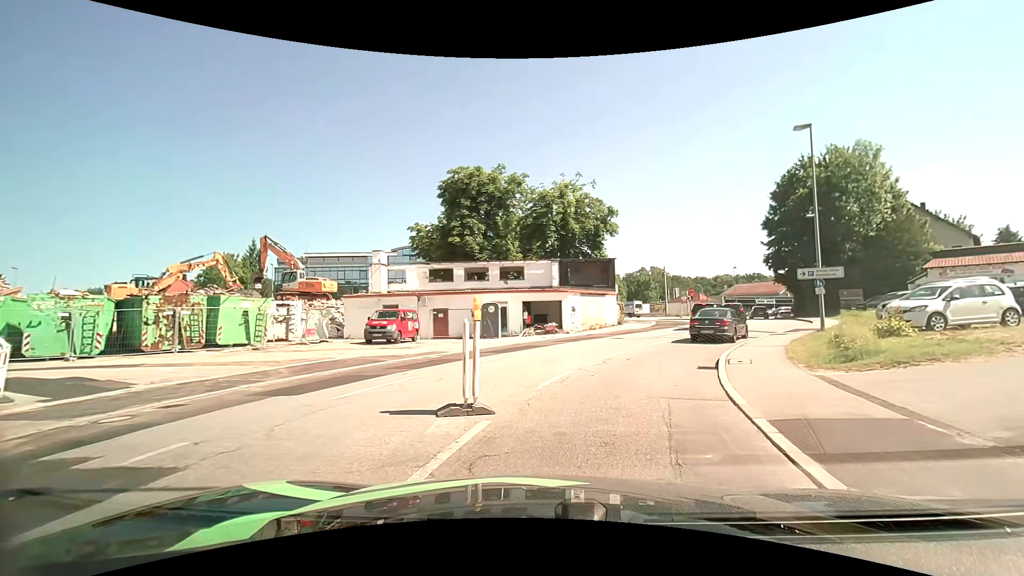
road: tertiary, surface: asphalt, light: Day
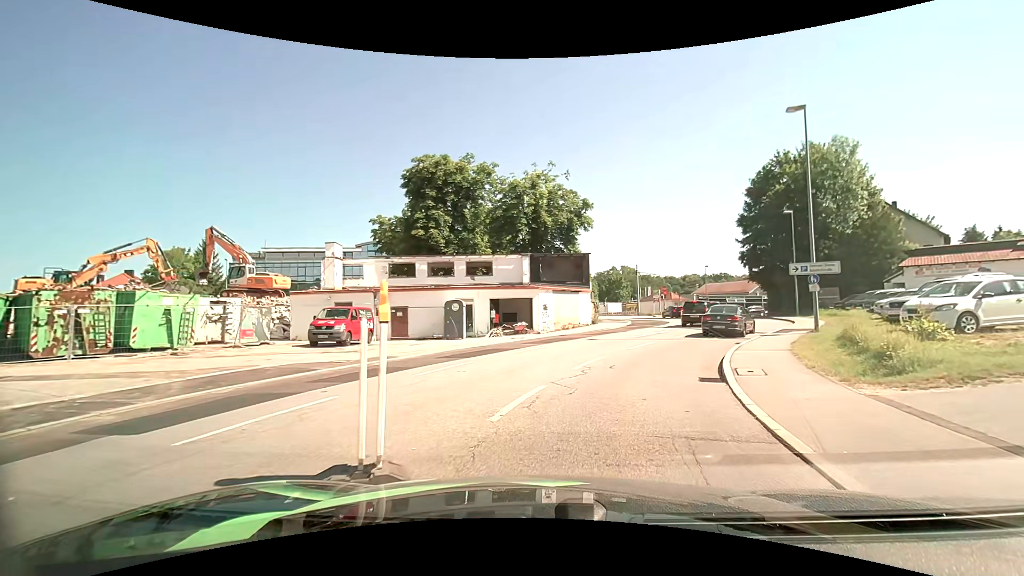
(+0.1, +2.9) m; +3°
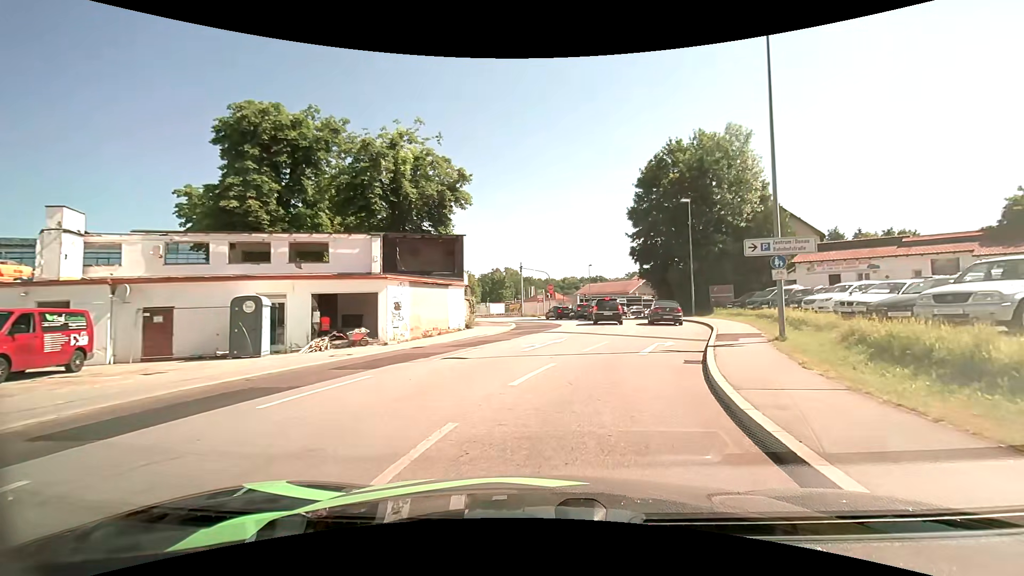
(+1.2, +9.3) m; +14°
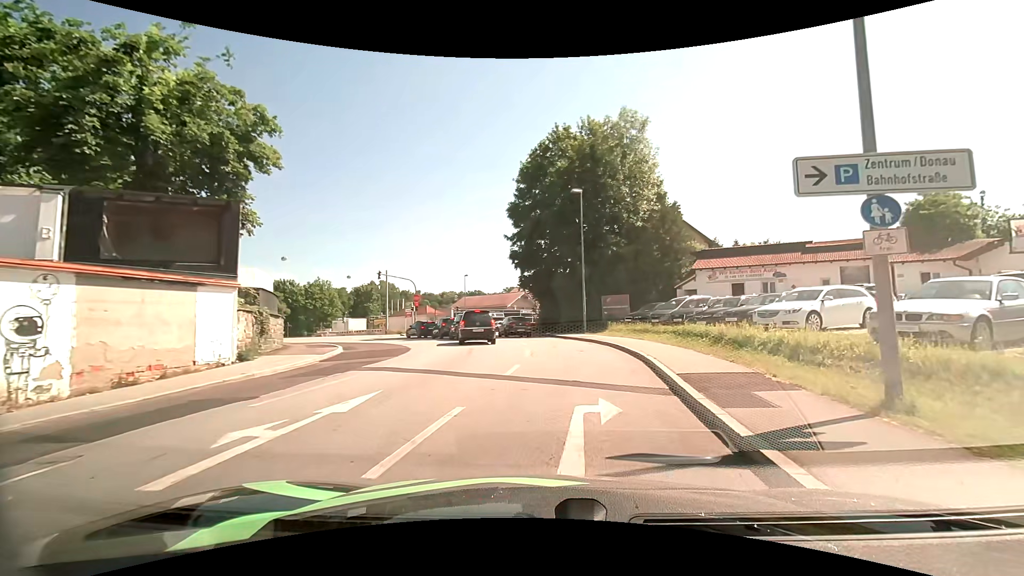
(+1.2, +10.3) m; +14°
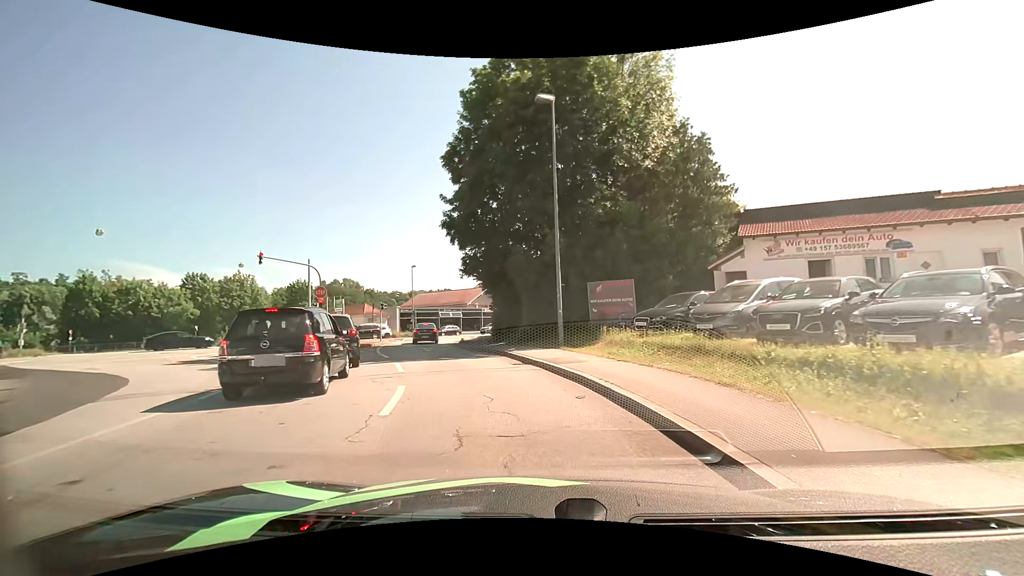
(+1.3, +15.3) m; +4°
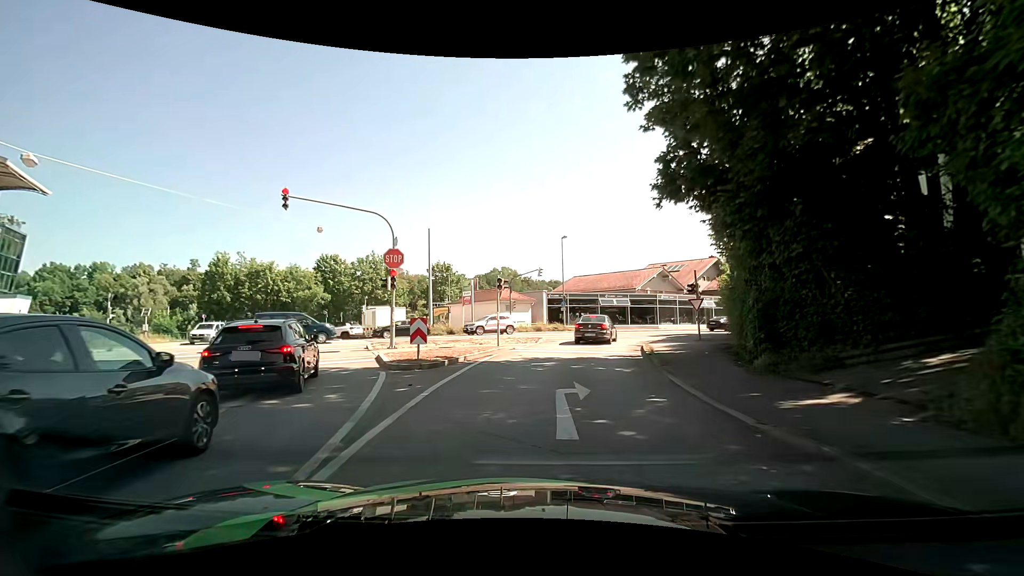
(-3.1, +18.1) m; -19°
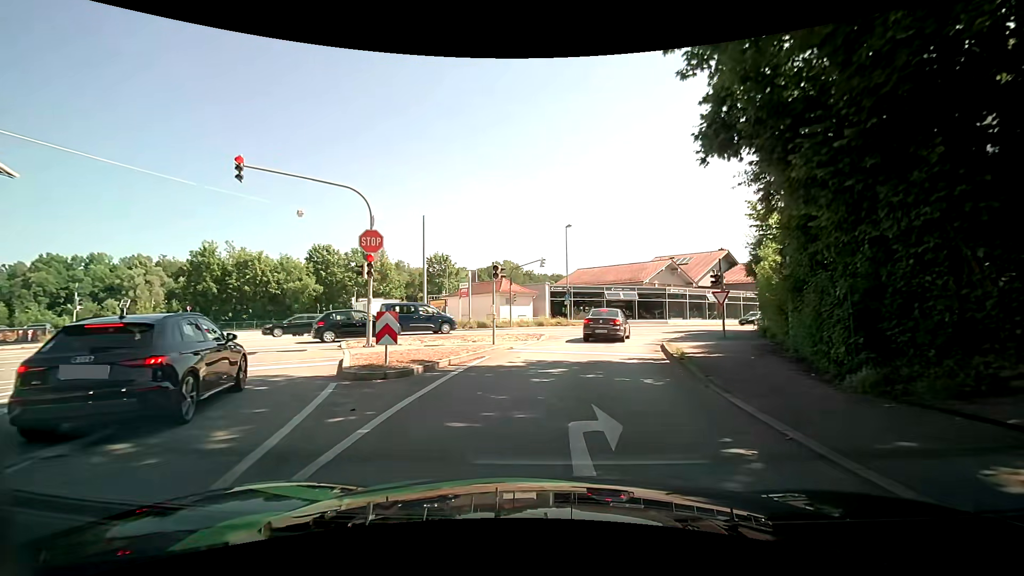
(0.0, +3.2) m; 0°
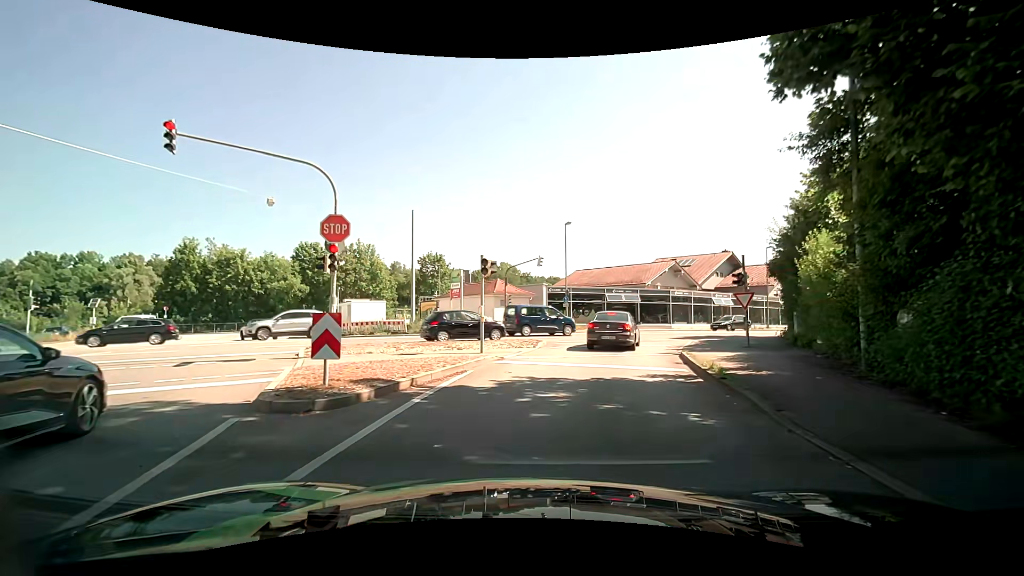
(0.0, +3.0) m; 0°
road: tertiary_link
